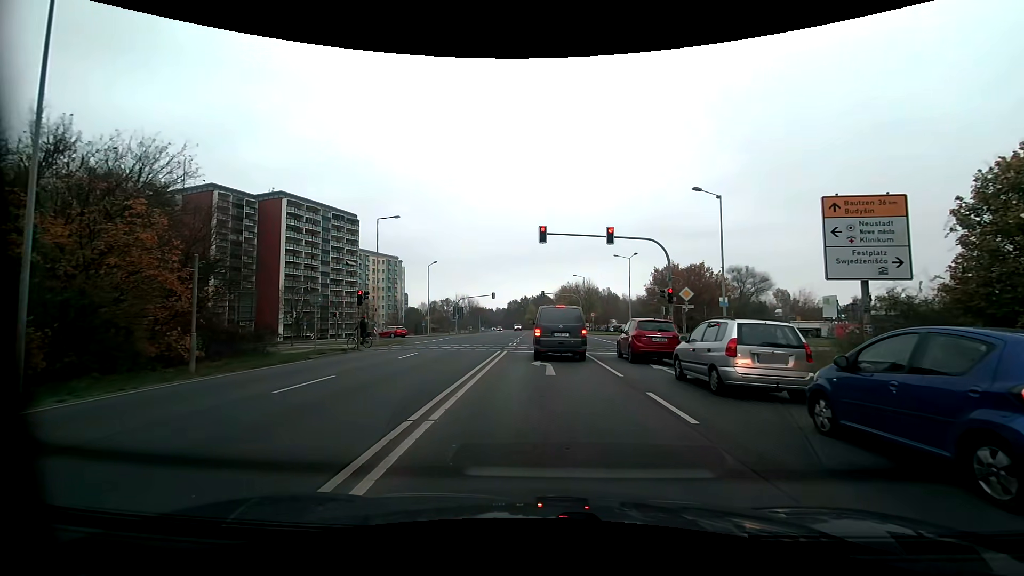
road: secondary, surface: asphalt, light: Day
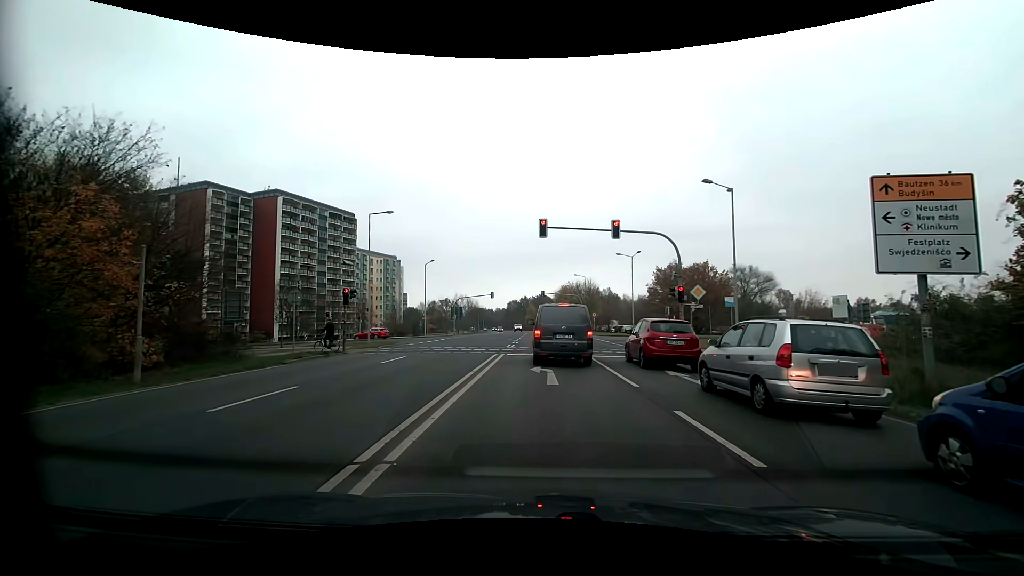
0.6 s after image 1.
(0.0, +2.0) m; +1°
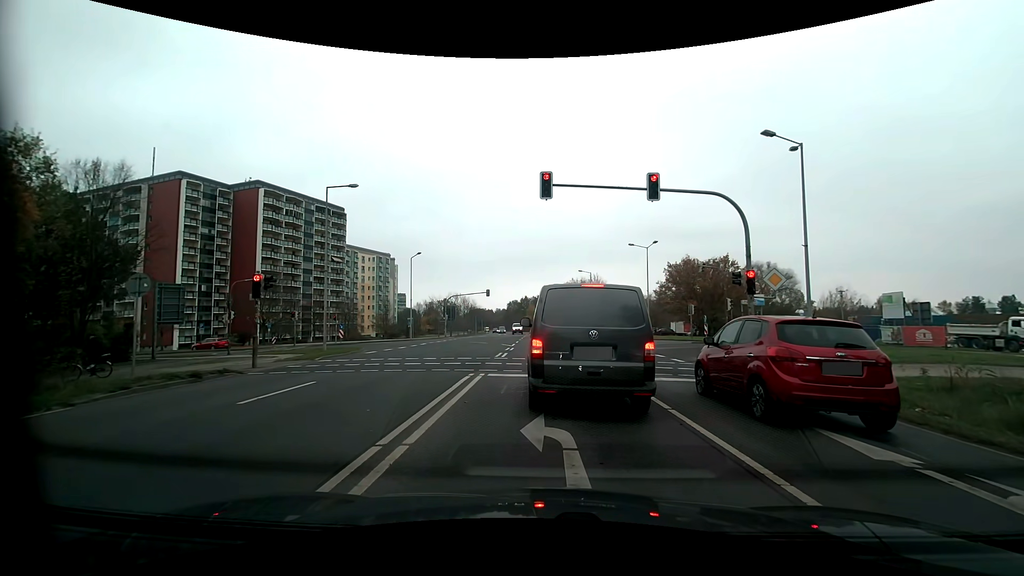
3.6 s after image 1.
(-0.1, +8.0) m; -2°
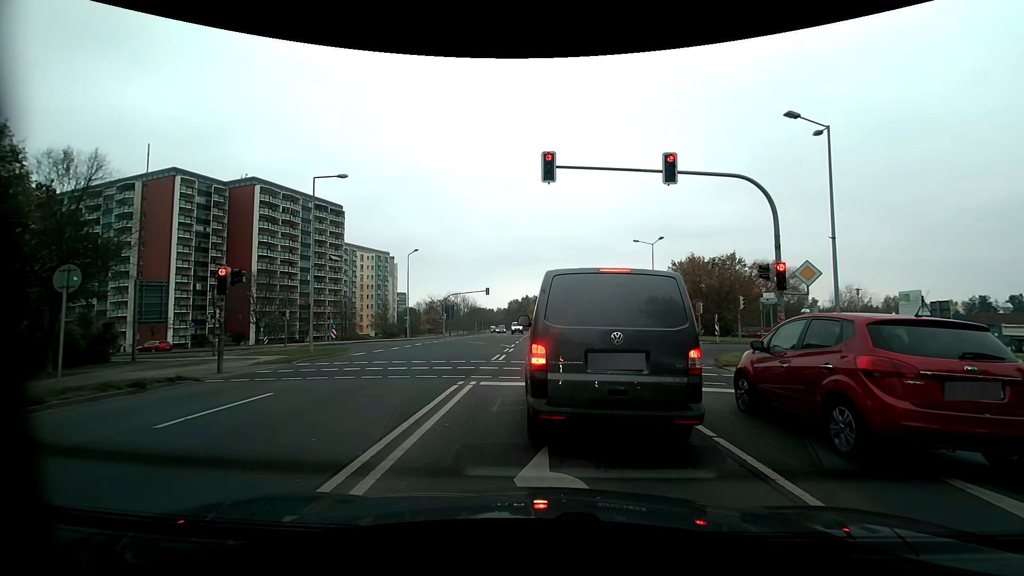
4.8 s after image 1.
(0.0, +1.8) m; +1°
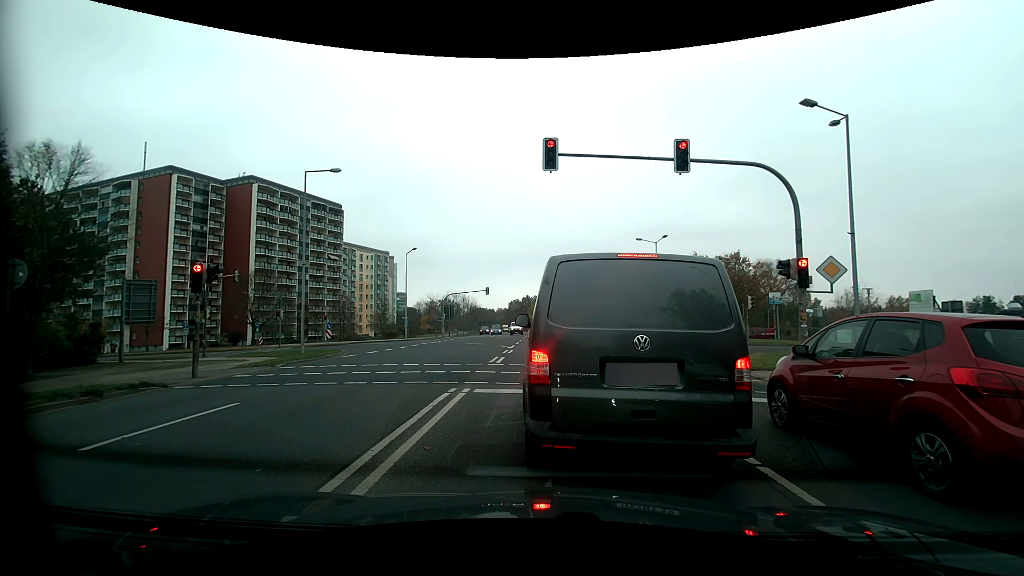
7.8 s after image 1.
(0.0, +1.1) m; 0°
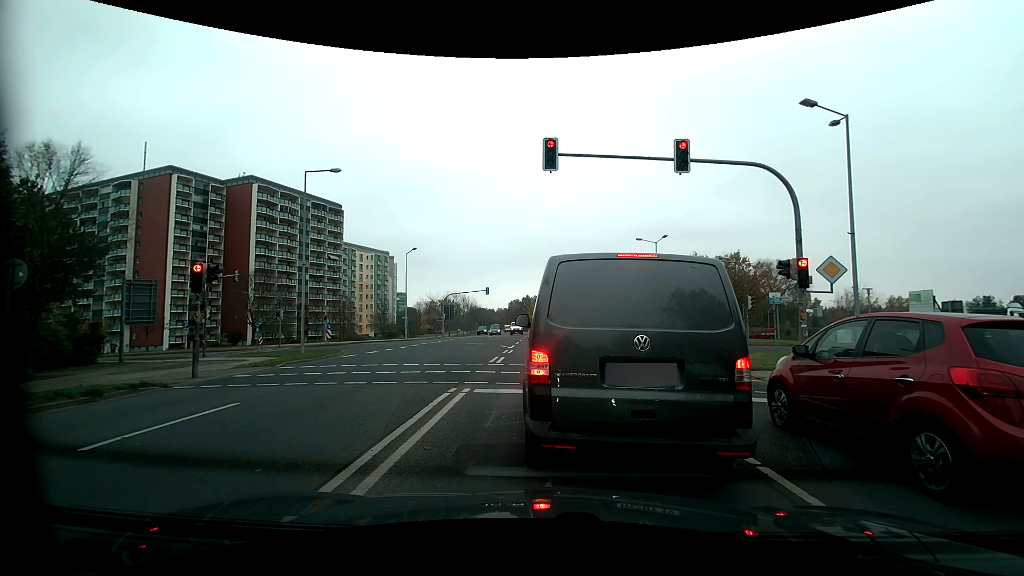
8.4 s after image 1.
(0.0, 0.0) m; 0°
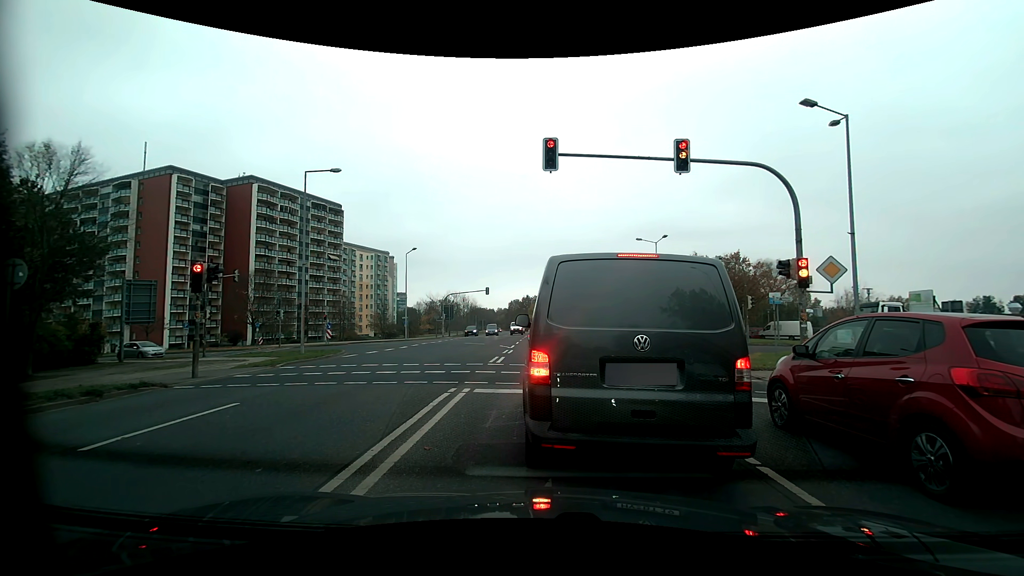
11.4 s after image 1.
(0.0, 0.0) m; 0°
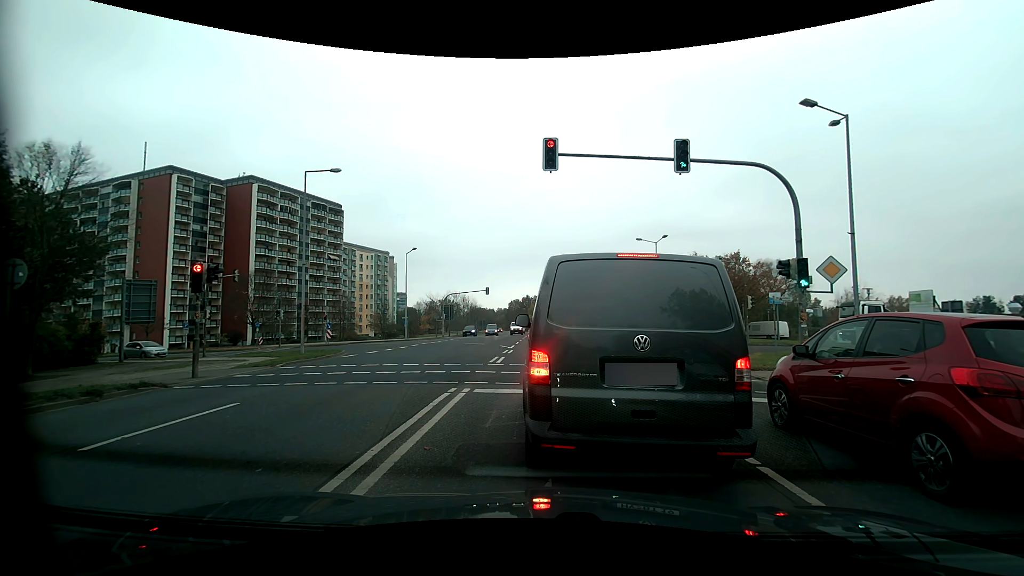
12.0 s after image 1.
(0.0, 0.0) m; 0°
(0, +10) (0, +20) (0, +30) (-3, +40) (-10, +46) (-20, +50) (-29, +52) (-39, +55) (-48, +58) (-58, +61) m
